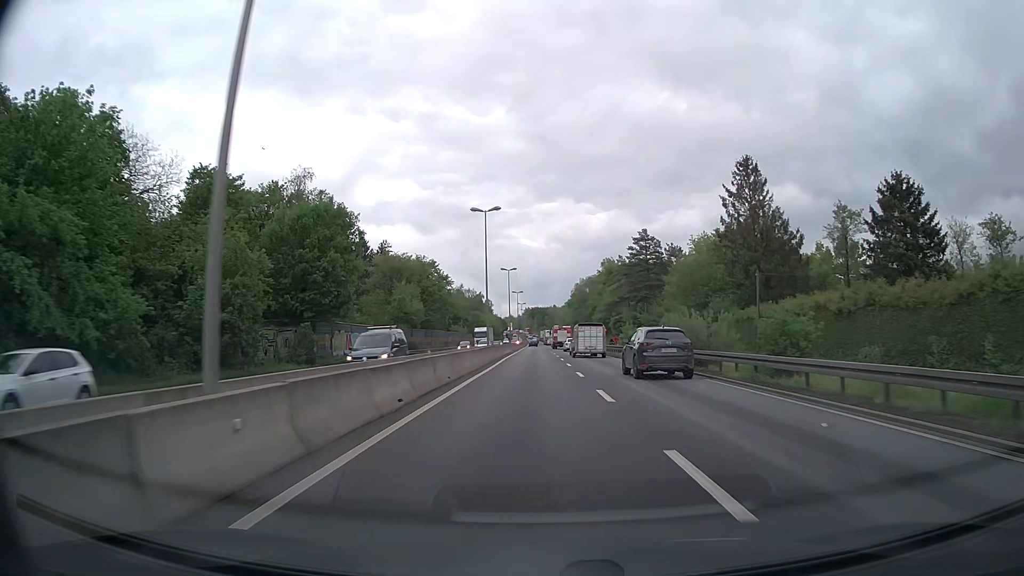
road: trunk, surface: asphalt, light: Day
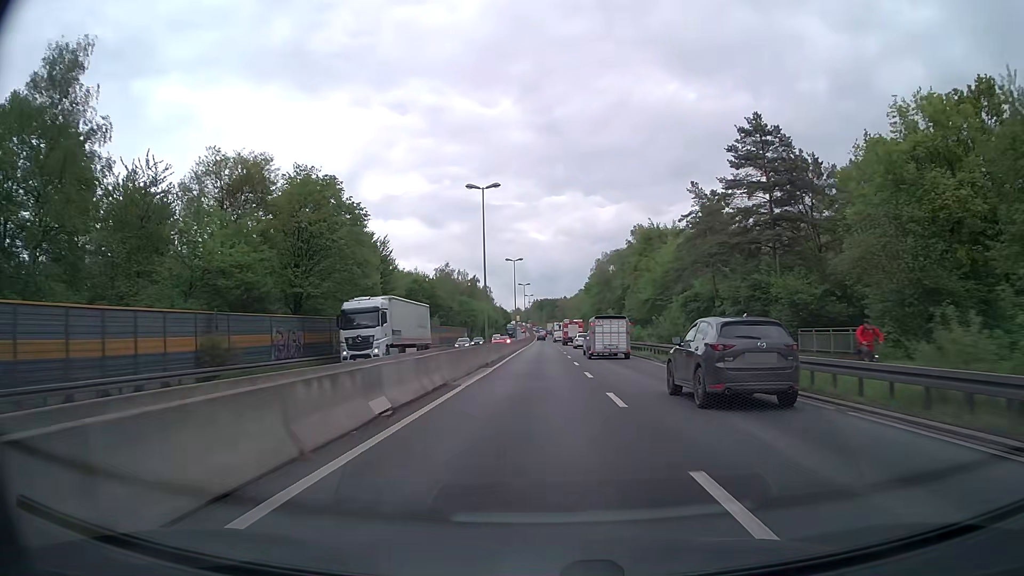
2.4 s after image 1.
(-0.4, +46.2) m; -1°
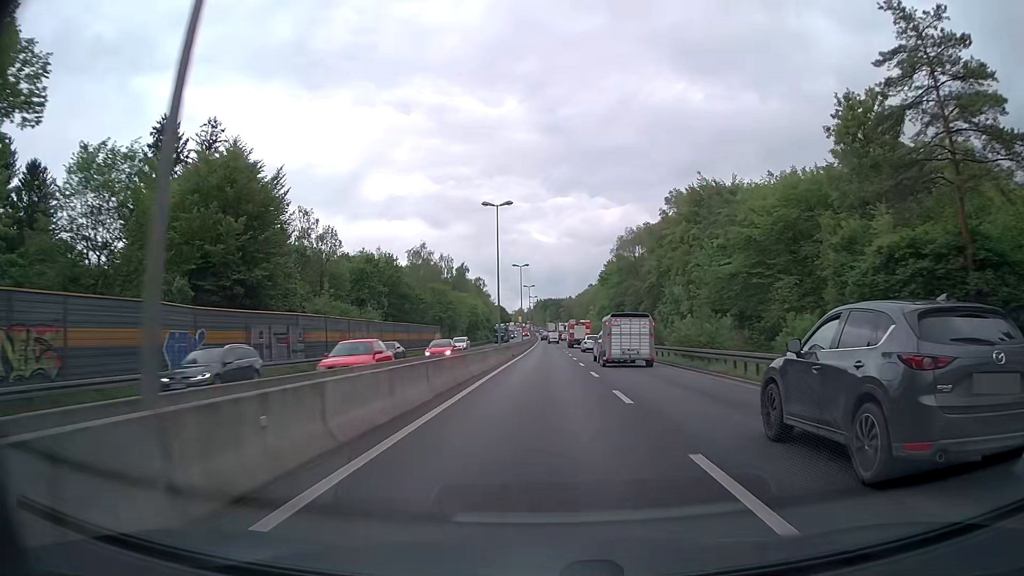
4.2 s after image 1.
(-0.1, +35.0) m; 0°
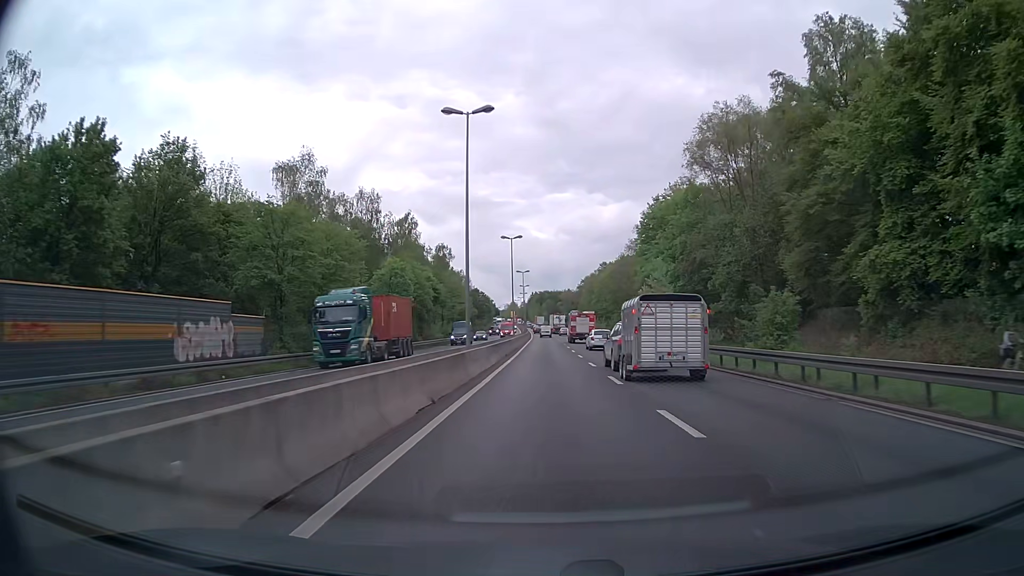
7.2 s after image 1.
(0.0, +58.7) m; 0°
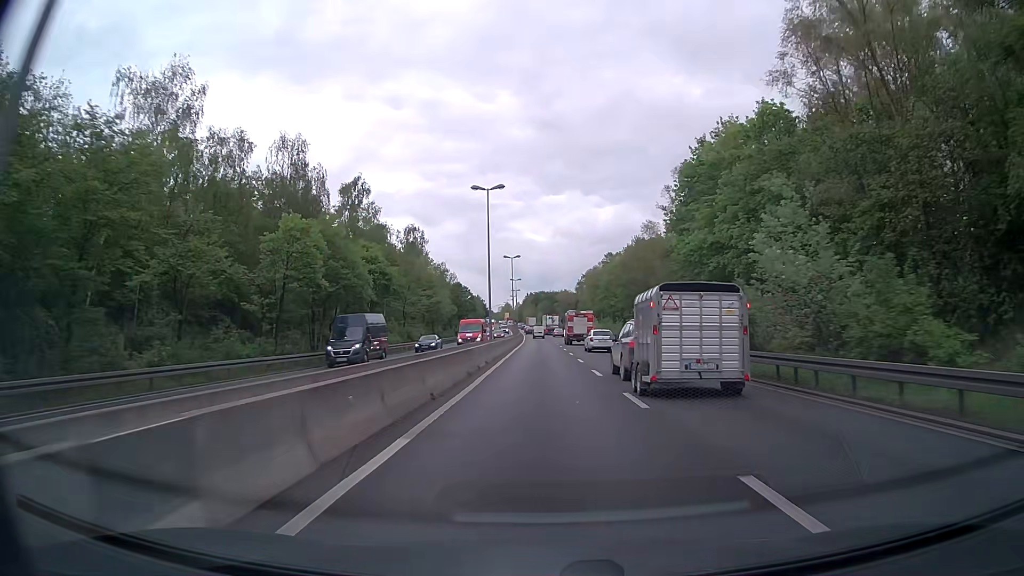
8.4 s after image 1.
(0.0, +23.5) m; 0°
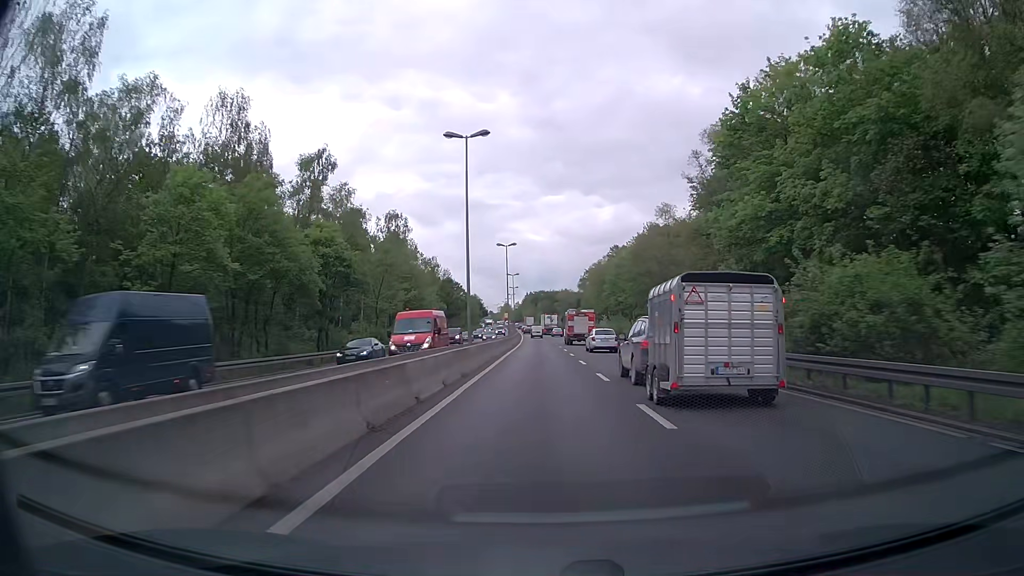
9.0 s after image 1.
(0.0, +11.7) m; 0°
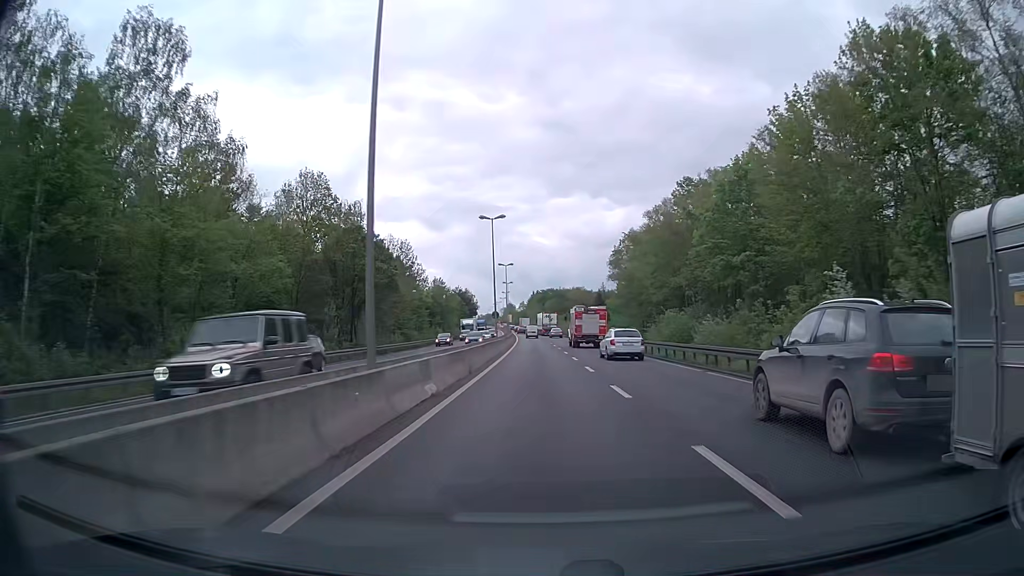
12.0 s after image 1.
(-0.7, +58.4) m; -1°
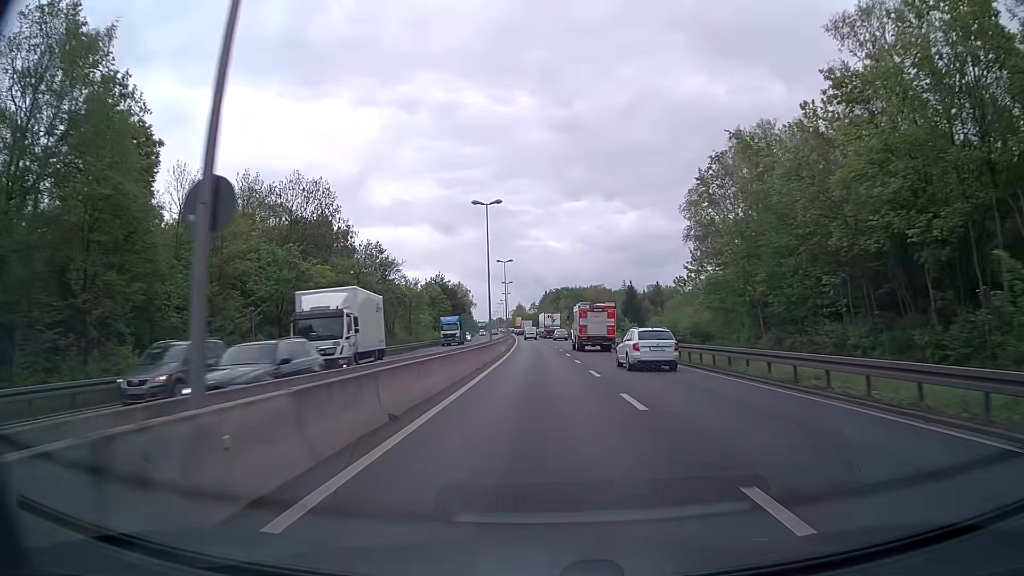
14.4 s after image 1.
(-0.5, +47.0) m; -1°
(0, +10) (0, +20) (0, +30) (0, +40) (-1, +50) (-1, +60) (-1, +70) (-2, +80) (-2, +90) (-2, +100) m
